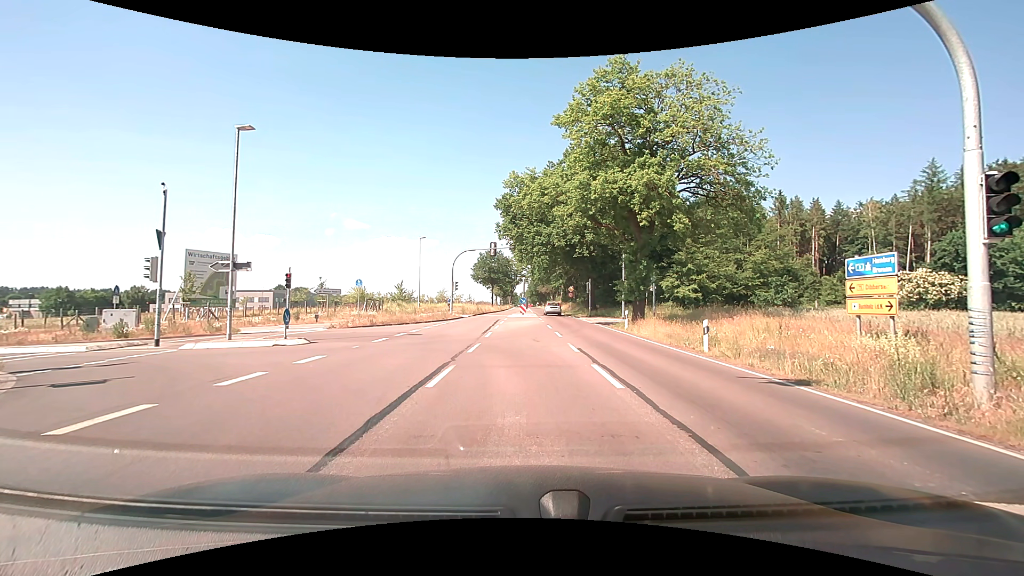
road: secondary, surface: asphalt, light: Day
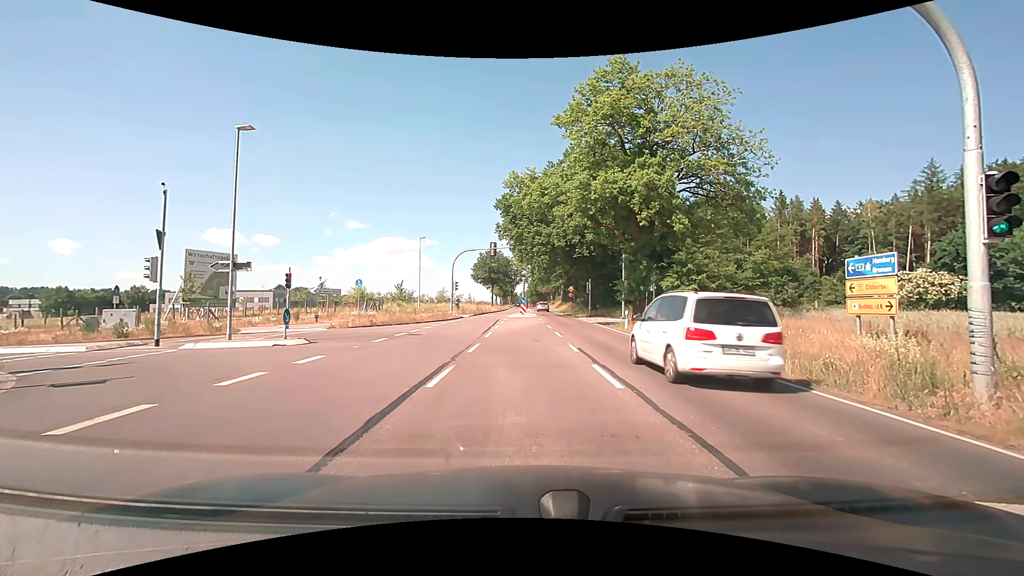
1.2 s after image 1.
(0.0, 0.0) m; 0°
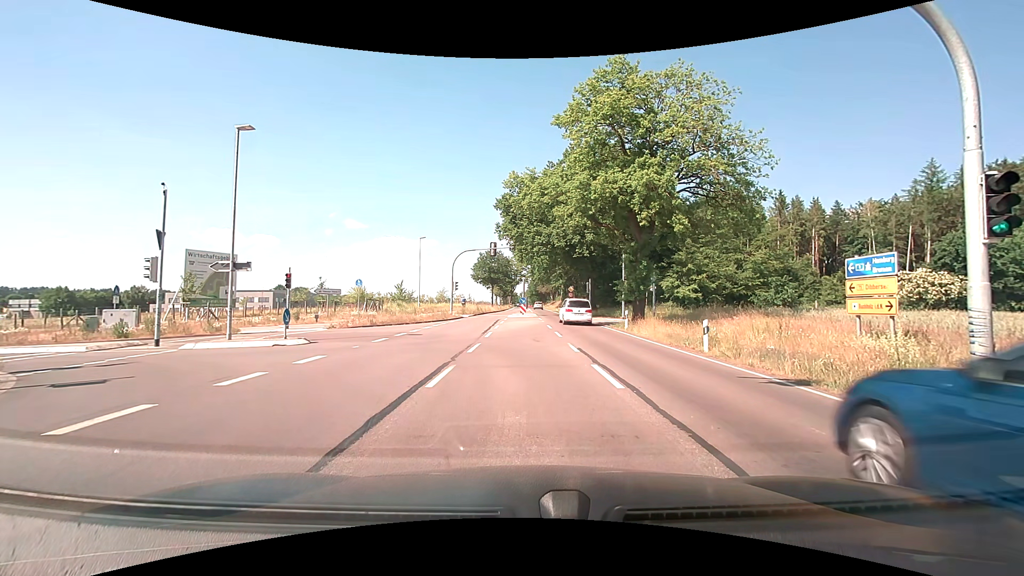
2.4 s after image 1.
(0.0, 0.0) m; 0°
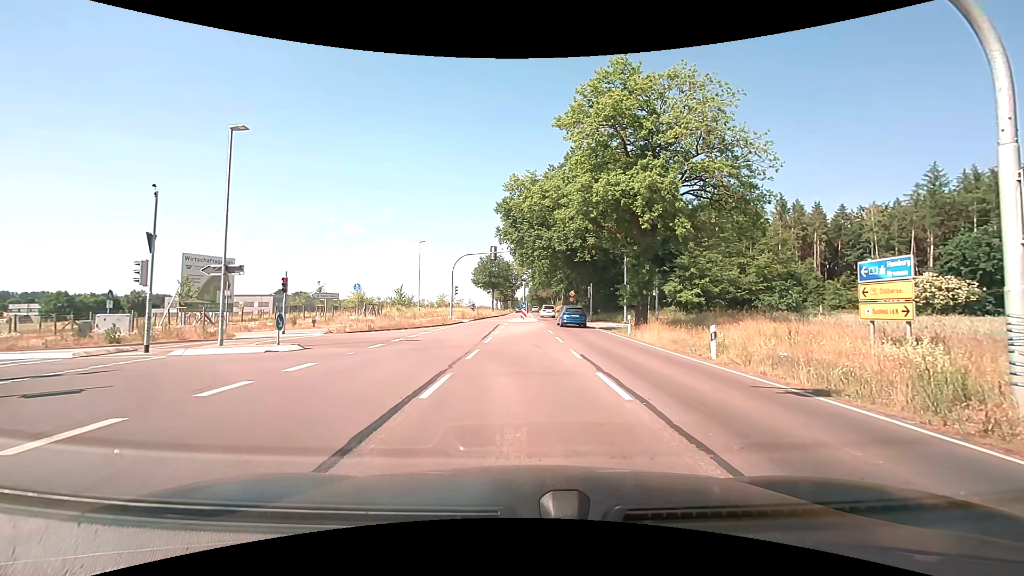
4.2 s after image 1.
(0.0, +0.7) m; -1°
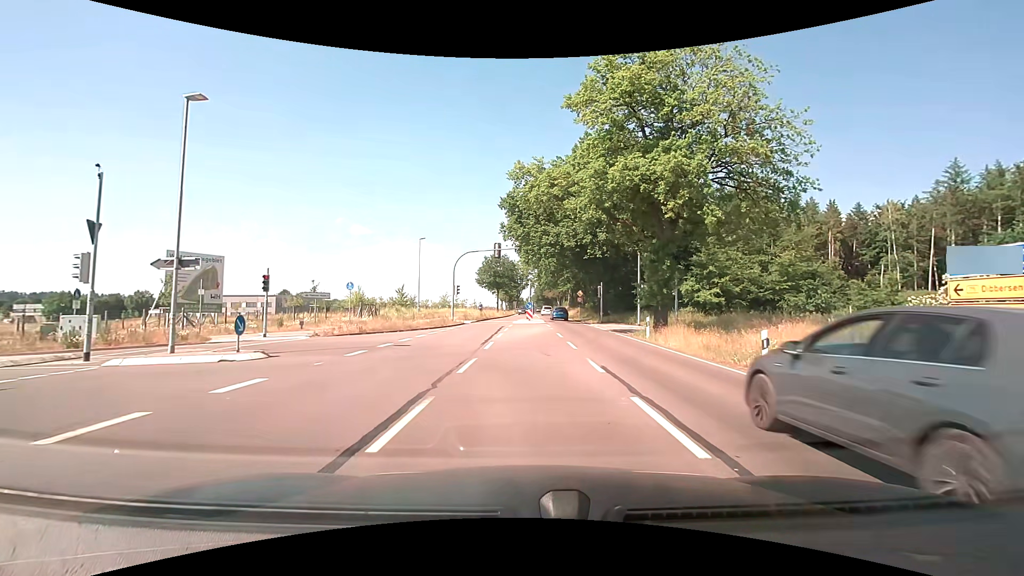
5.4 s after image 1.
(0.0, +3.1) m; -1°
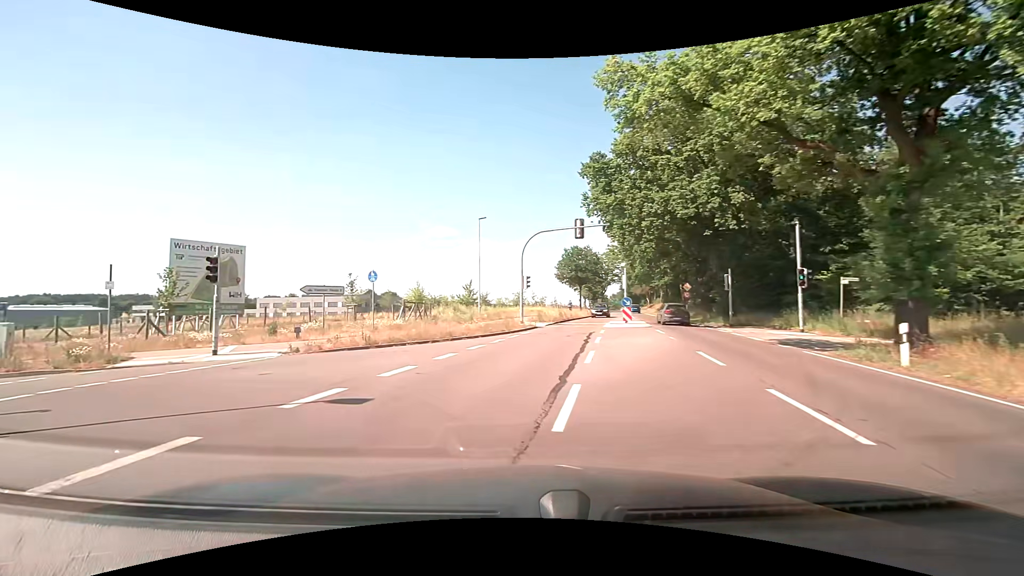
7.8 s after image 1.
(-0.4, +11.6) m; -9°
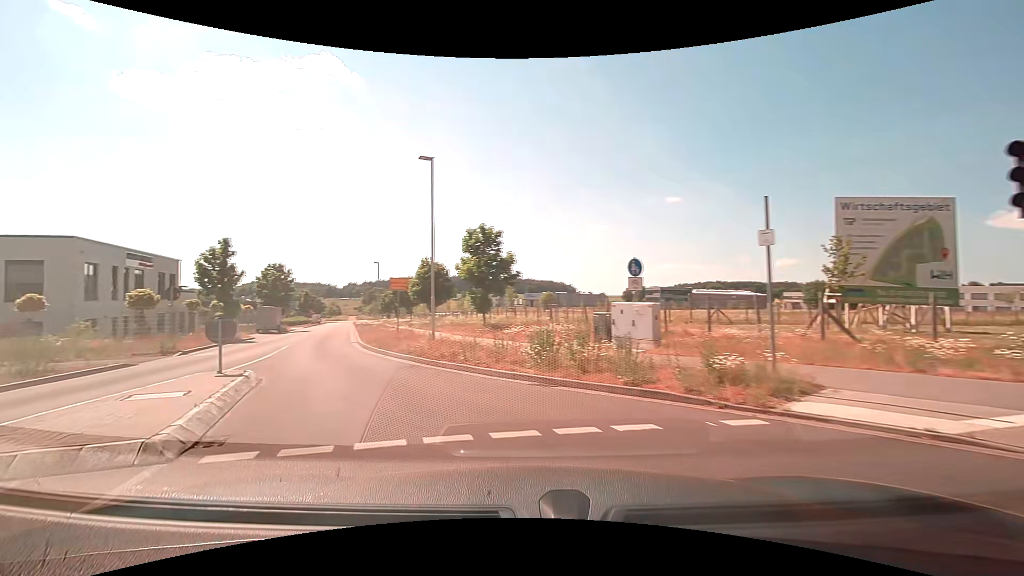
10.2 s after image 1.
(-5.8, +9.7) m; -65°
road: unclassified
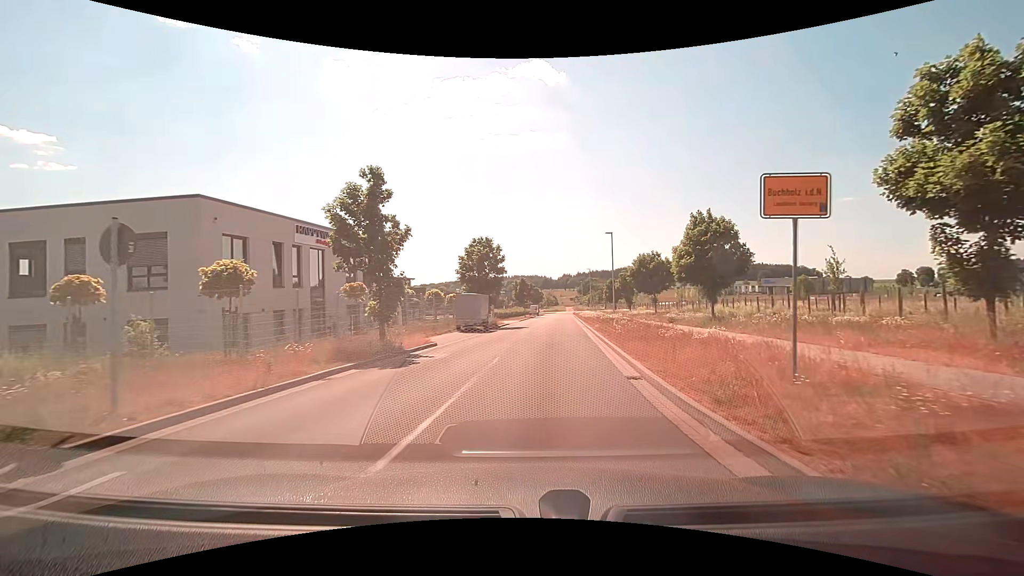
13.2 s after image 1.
(-6.6, +17.2) m; -24°
(0, +10) (+1, +20) (+2, +30) (+2, +40) (+3, +50) (+4, +60) (+5, +70) (+5, +80) (+6, +90) (+7, +100) m
